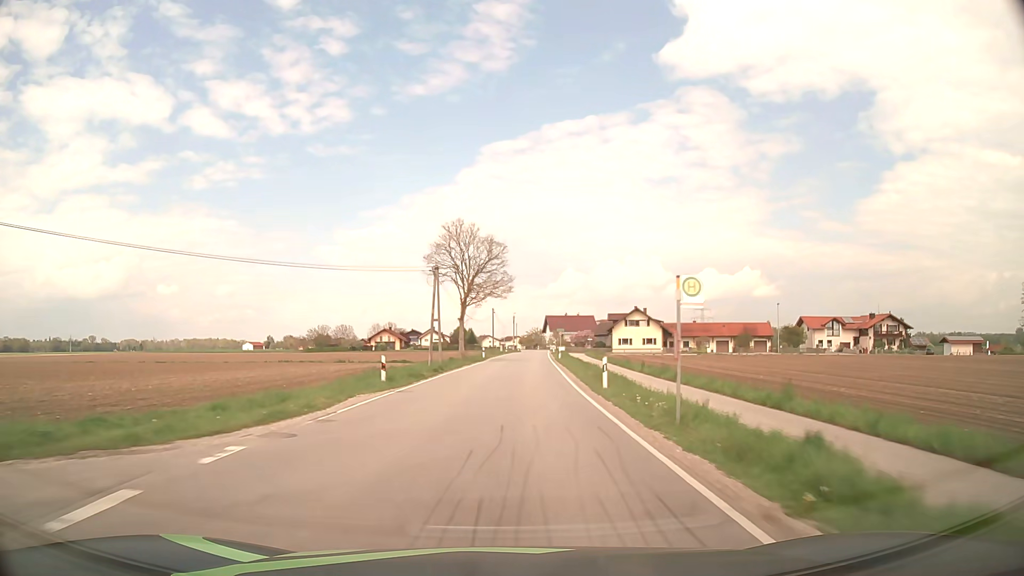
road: secondary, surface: asphalt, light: Day
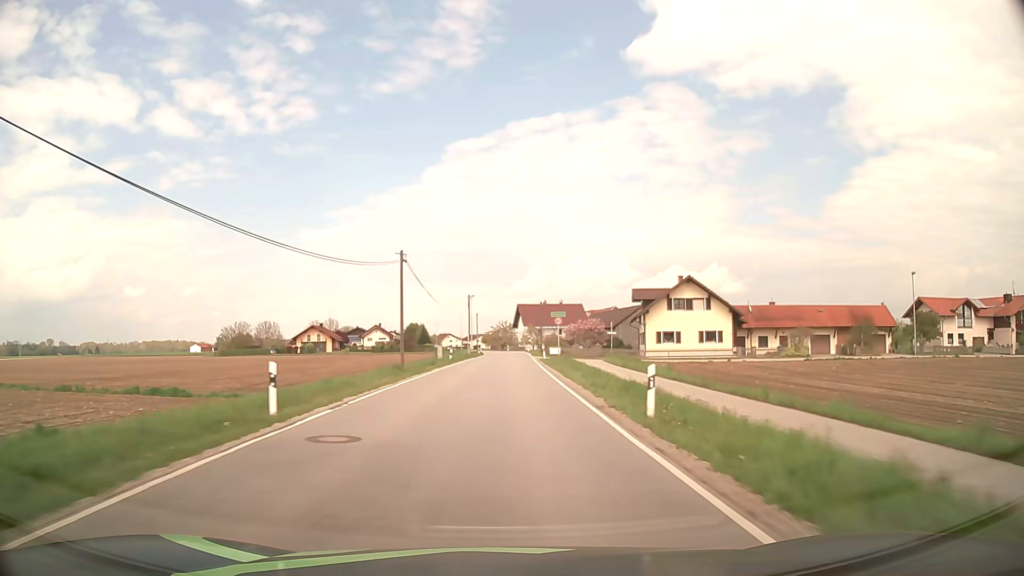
(+1.7, +49.9) m; +3°
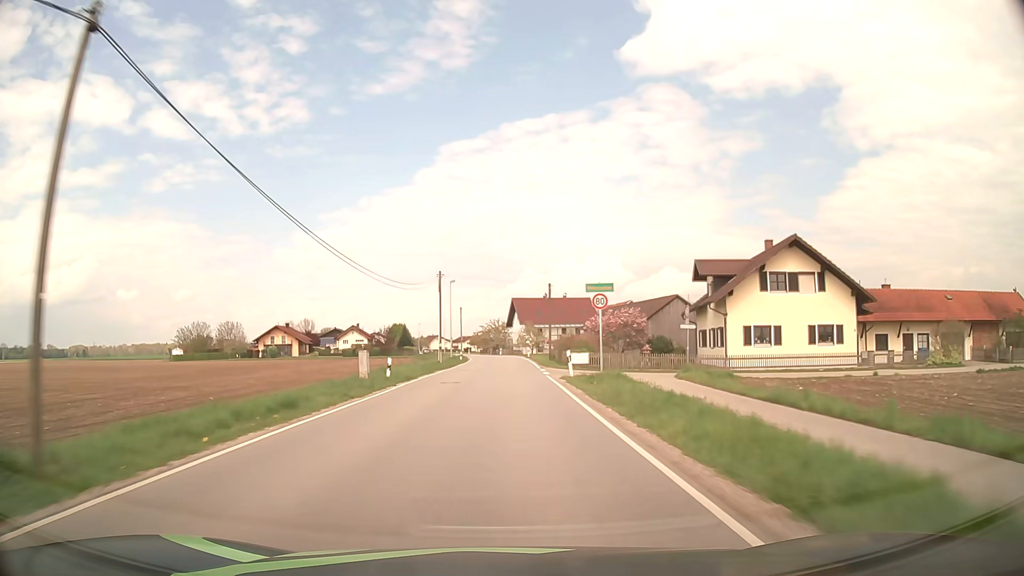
(+0.1, +25.0) m; +1°
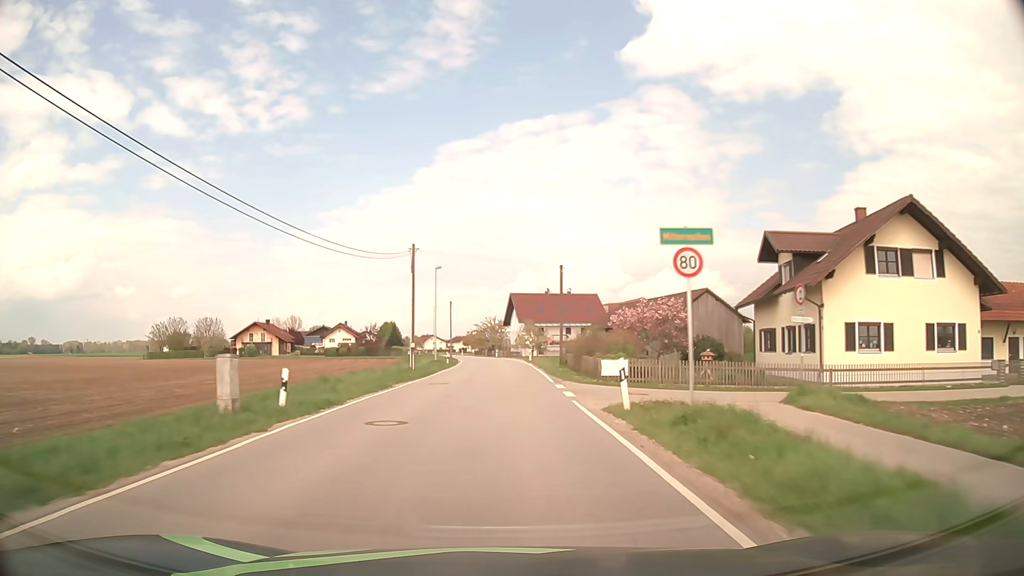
(0.0, +12.5) m; 0°
(0, +10) (0, +20) (0, +30) (0, +40) (0, +50) (-1, +60) (-1, +70) (-2, +80) (-3, +90) (-4, +100) m
